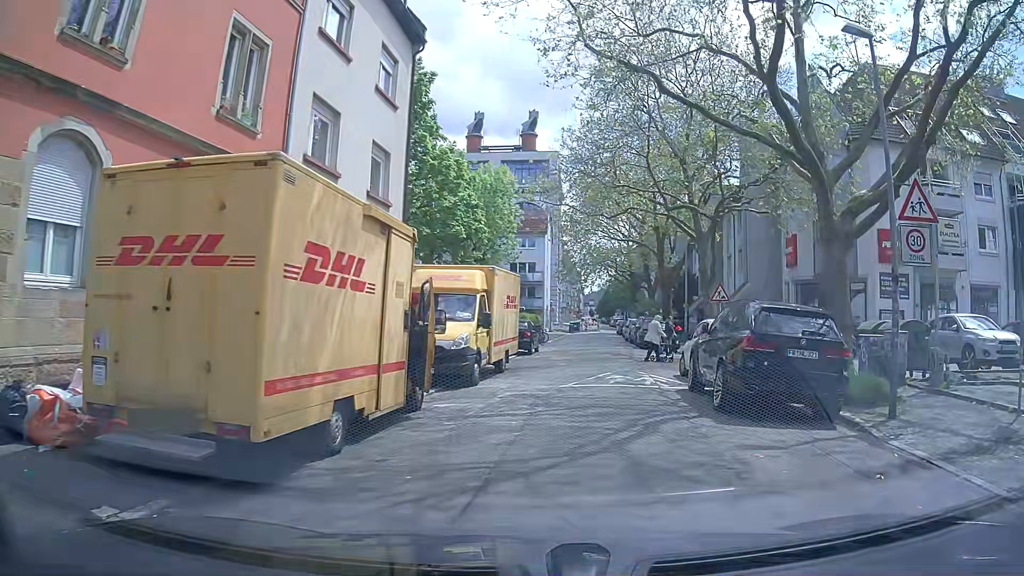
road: residential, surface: asphalt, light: Day
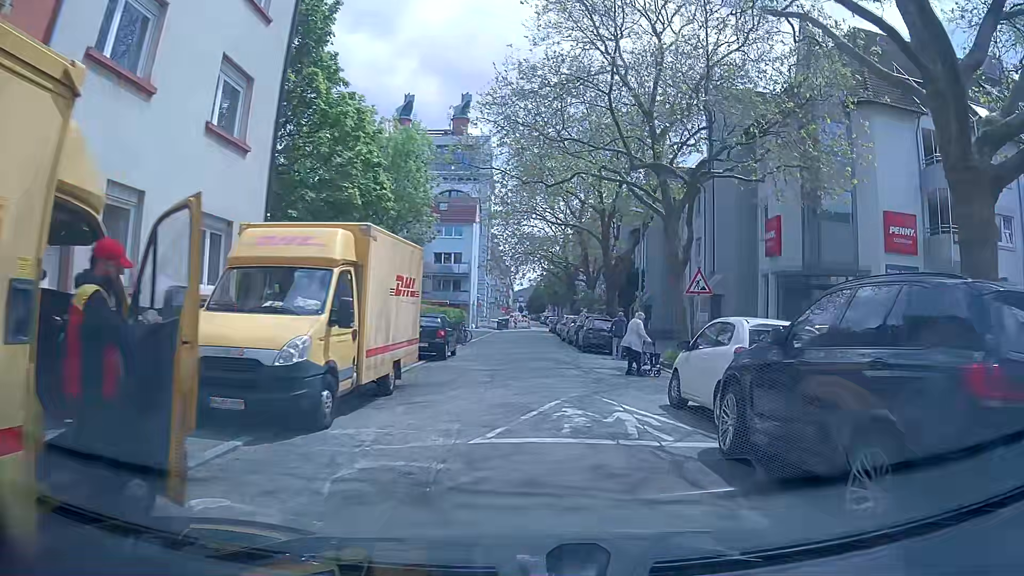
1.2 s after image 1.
(+0.4, +6.6) m; +8°
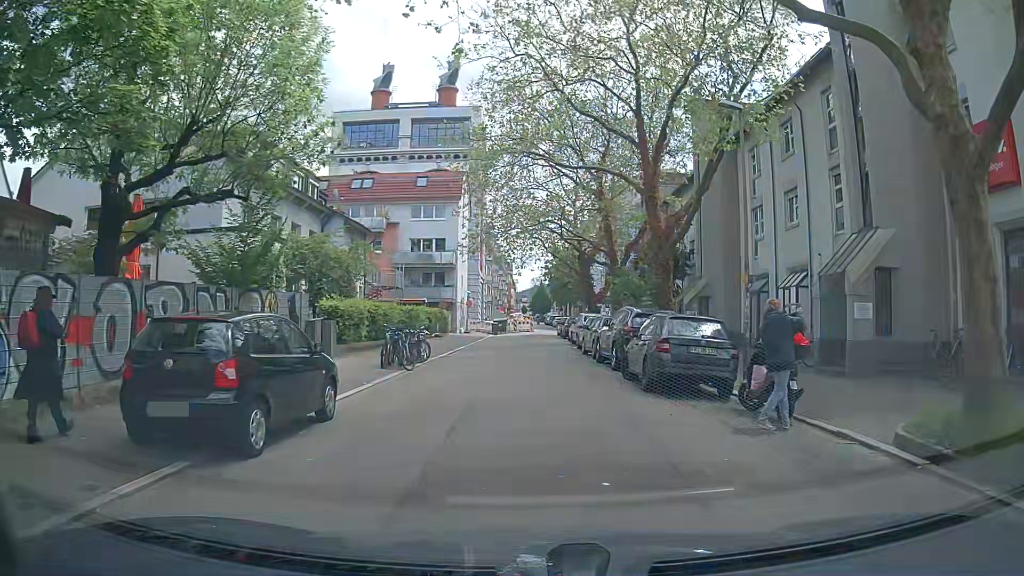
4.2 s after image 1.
(-0.3, +15.2) m; -1°
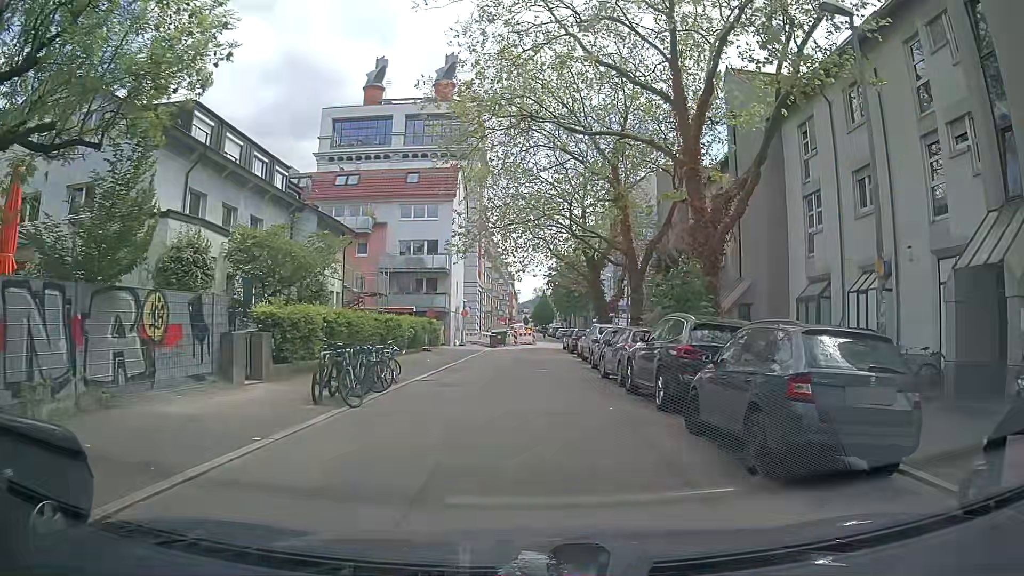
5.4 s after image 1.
(0.0, +6.1) m; +1°
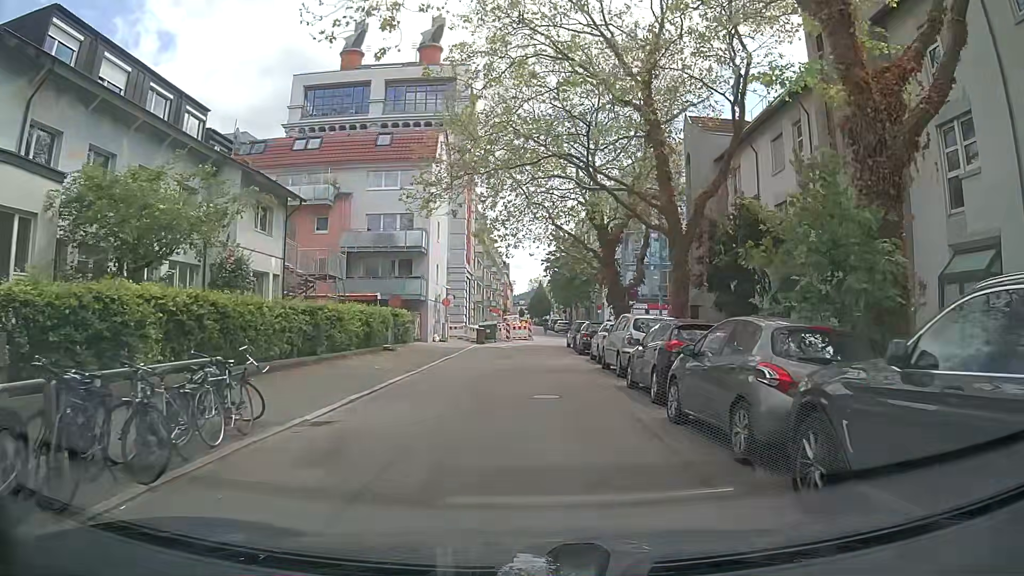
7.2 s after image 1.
(-0.3, +9.7) m; -1°
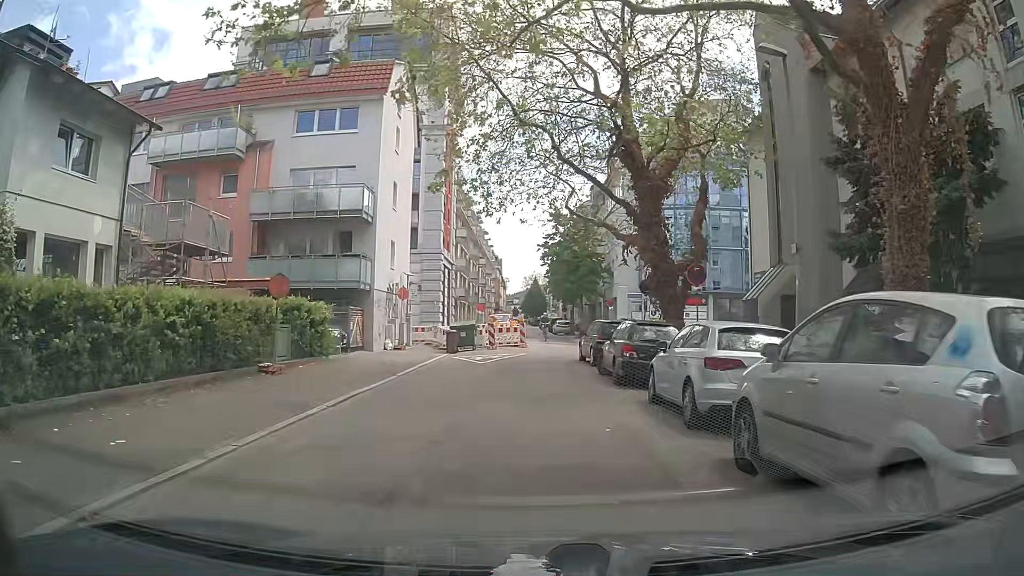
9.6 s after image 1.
(+0.1, +13.6) m; +1°
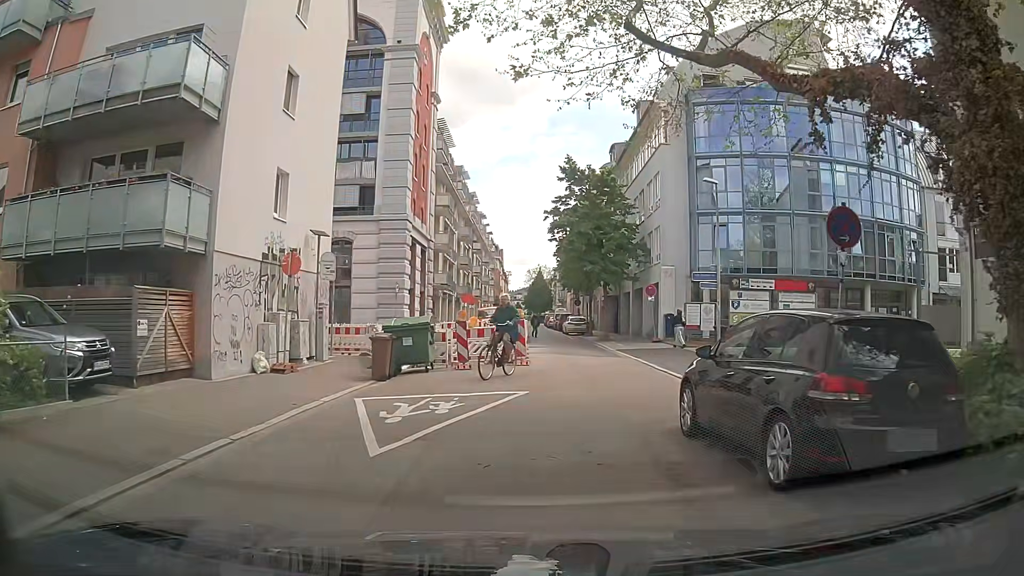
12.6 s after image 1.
(-0.2, +15.6) m; -1°
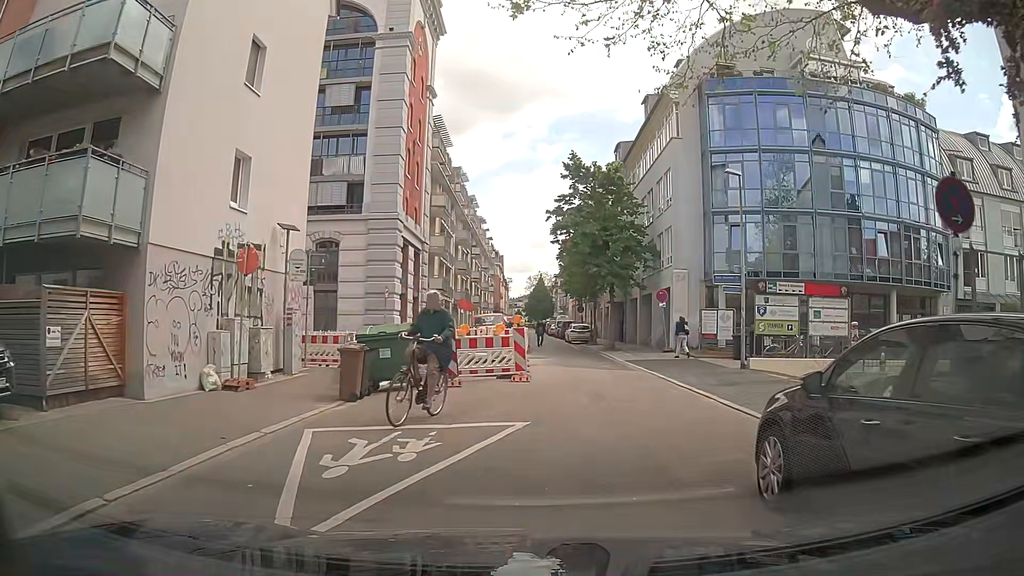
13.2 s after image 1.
(0.0, +2.8) m; -1°
